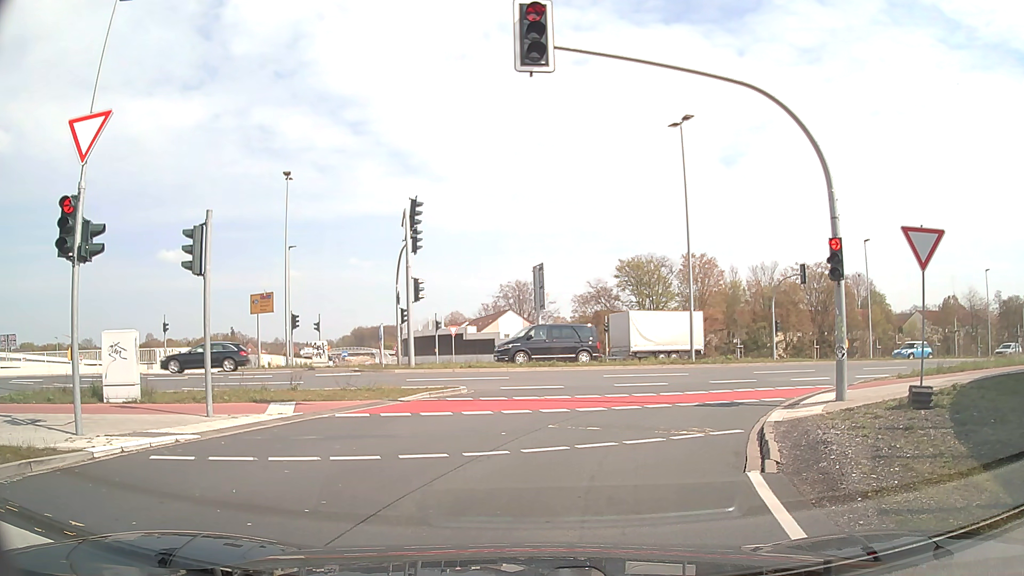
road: trunk_link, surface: asphalt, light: Day
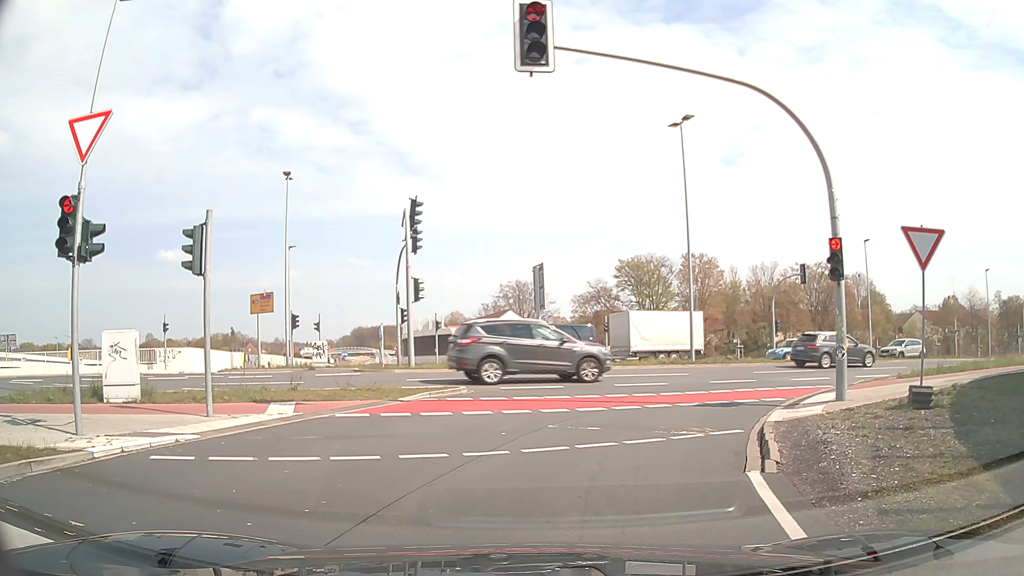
(0.0, 0.0) m; 0°
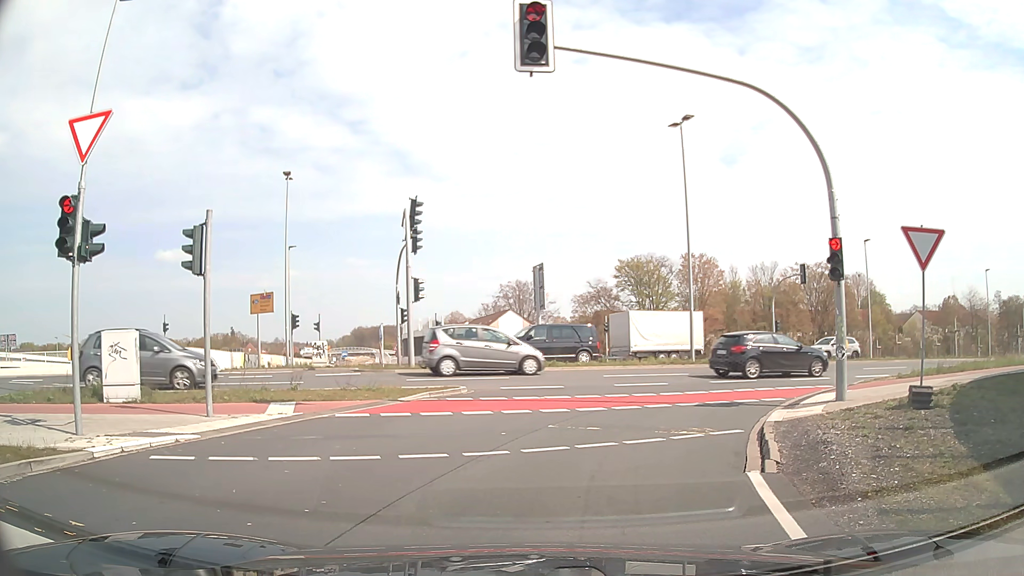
(0.0, 0.0) m; 0°
(+1, +10) (+5, +19) (+13, +25) (+22, +29) (+32, +32) (+41, +36) (+51, +39) (+60, +43) (+69, +47) (+78, +51) m
